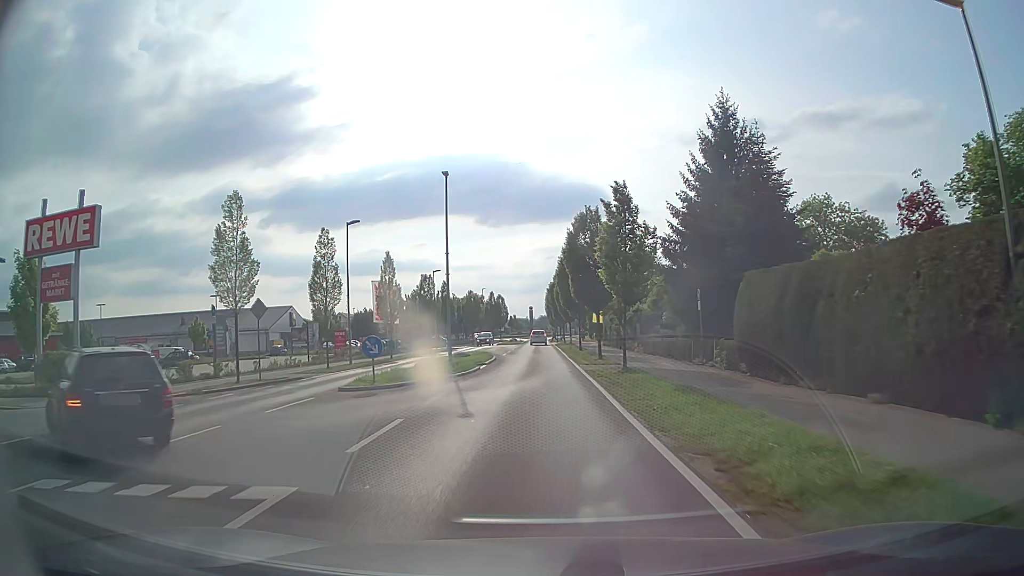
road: tertiary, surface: asphalt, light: Day
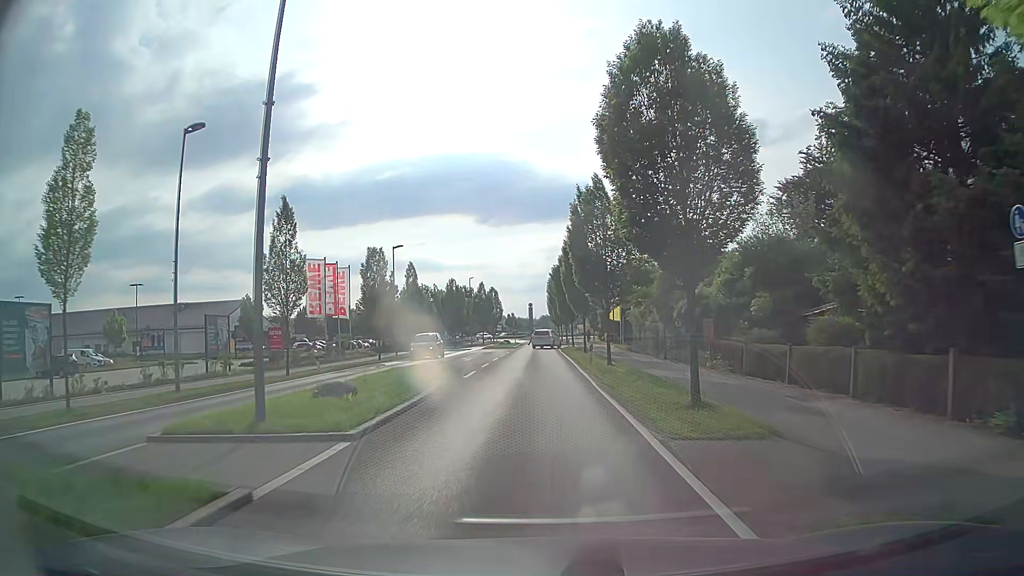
(0.0, +19.4) m; 0°
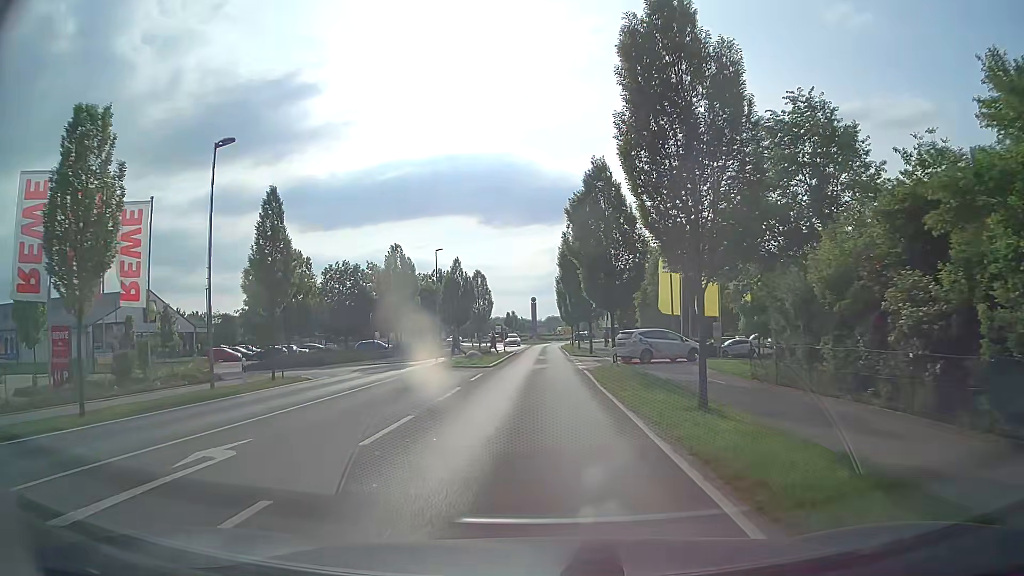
(-0.2, +29.9) m; 0°
(0, +10) (0, +20) (0, +30) (0, +40) (0, +50) (0, +60) (0, +70) (0, +80) (+1, +90) (+4, +99) m
